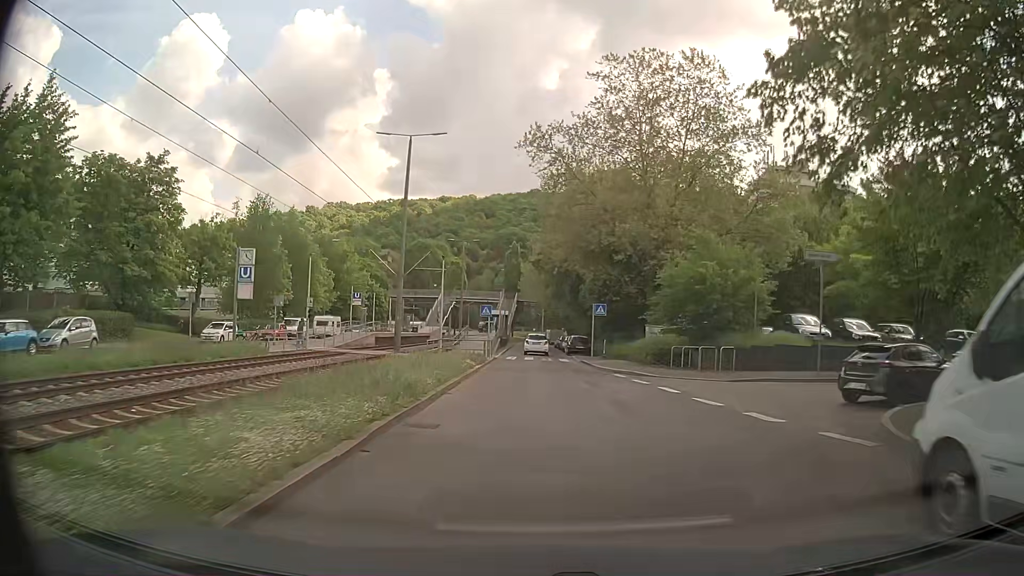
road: secondary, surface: asphalt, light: Day
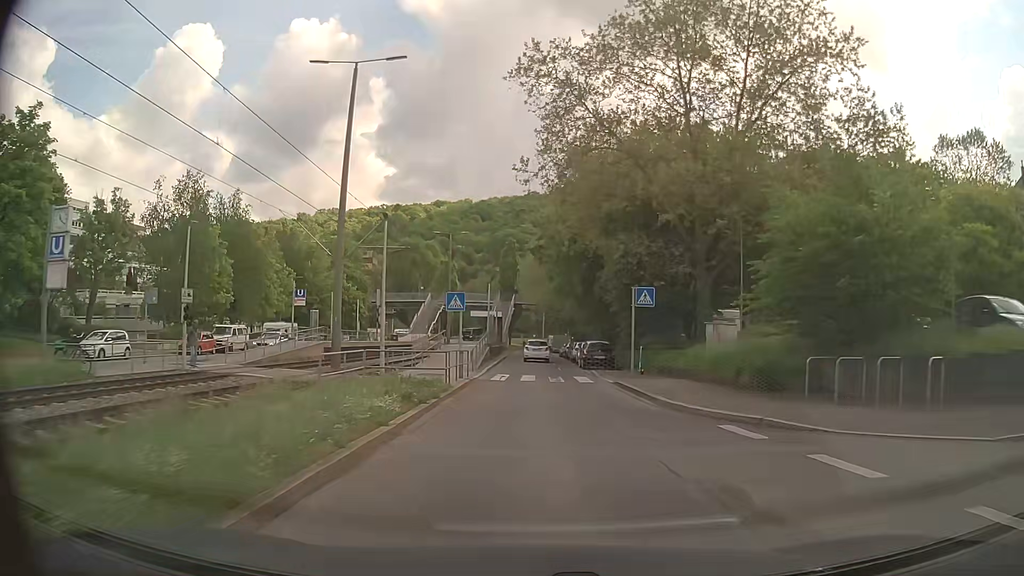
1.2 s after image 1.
(+0.1, +14.2) m; +1°
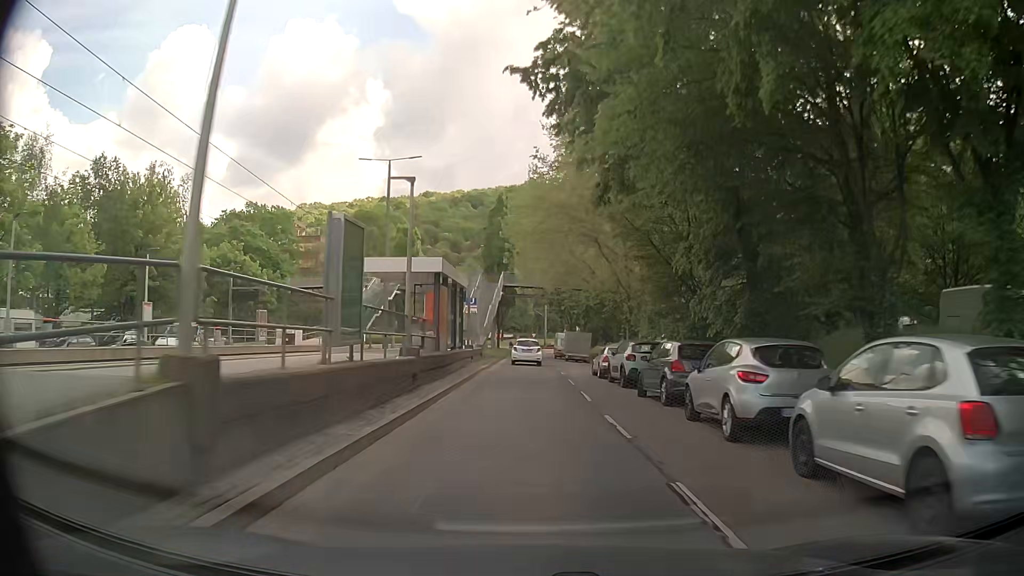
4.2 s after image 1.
(-0.1, +36.2) m; 0°
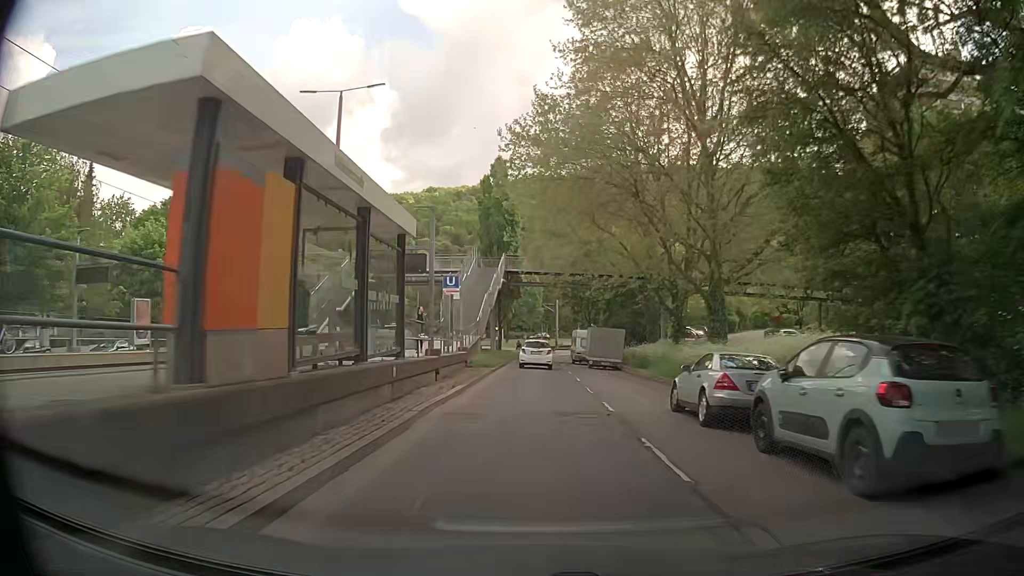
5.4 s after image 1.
(-0.1, +15.1) m; 0°
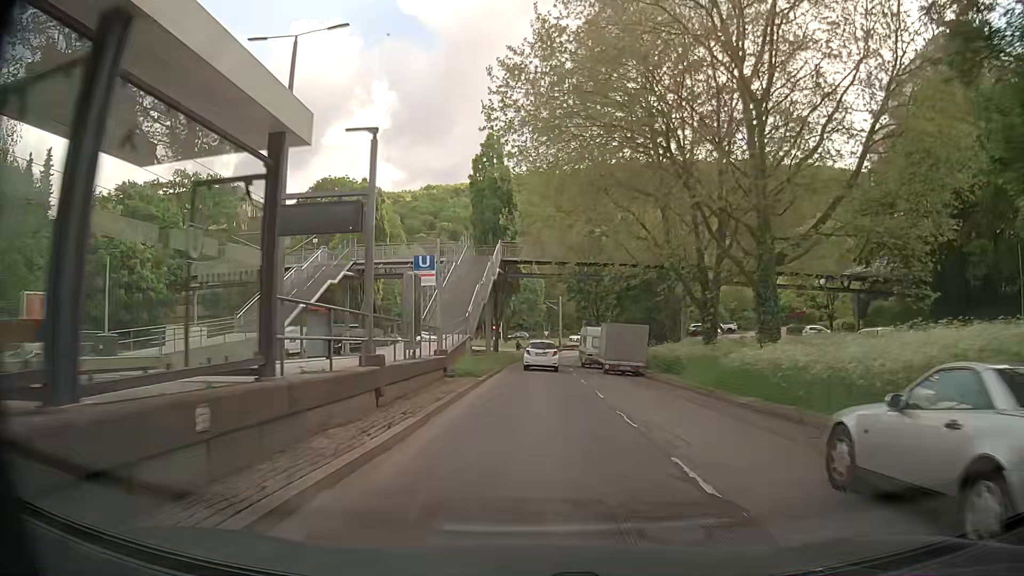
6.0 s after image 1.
(-0.1, +7.5) m; -2°
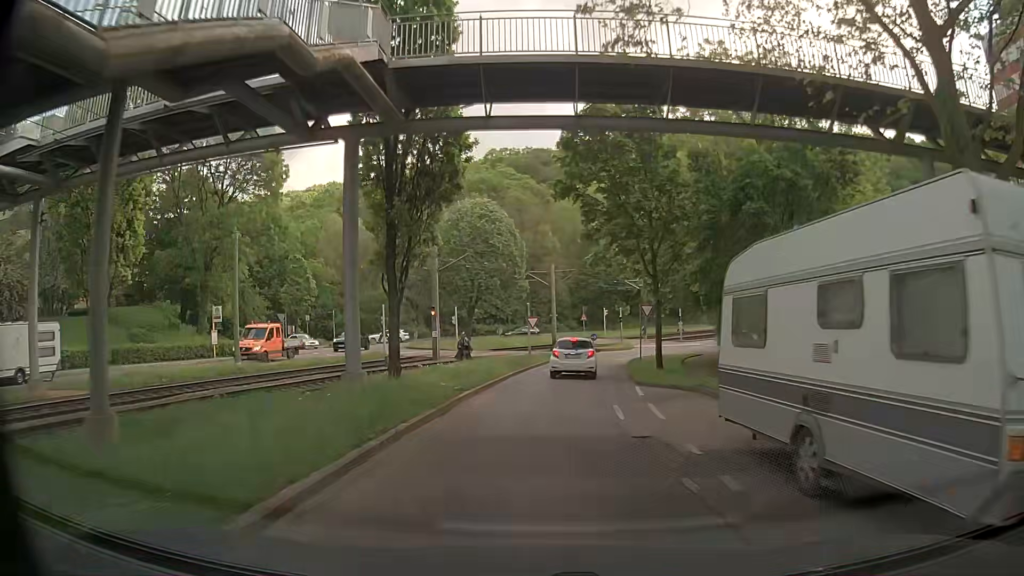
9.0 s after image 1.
(+0.6, +34.6) m; +2°
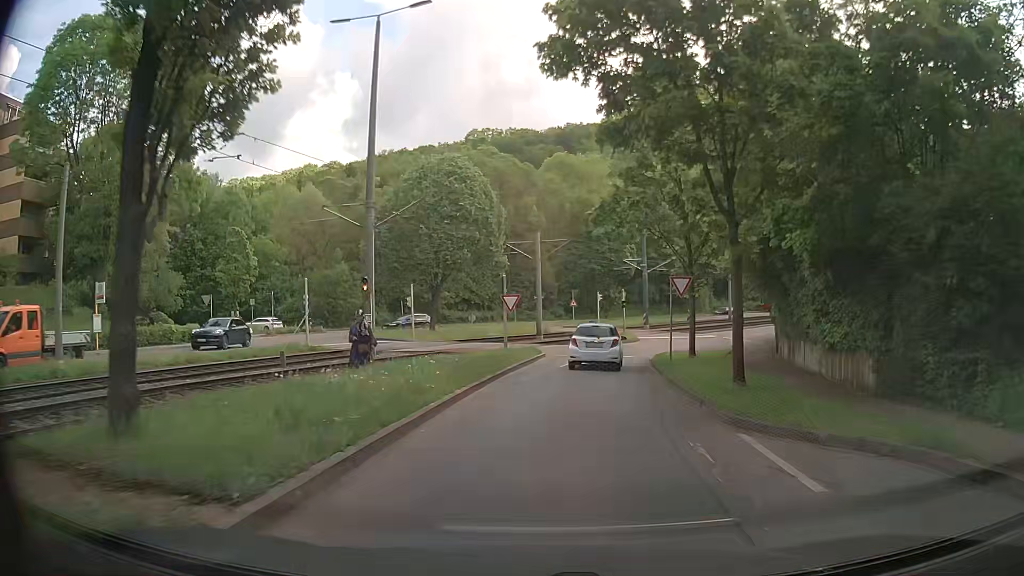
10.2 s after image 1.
(+0.2, +11.9) m; +2°
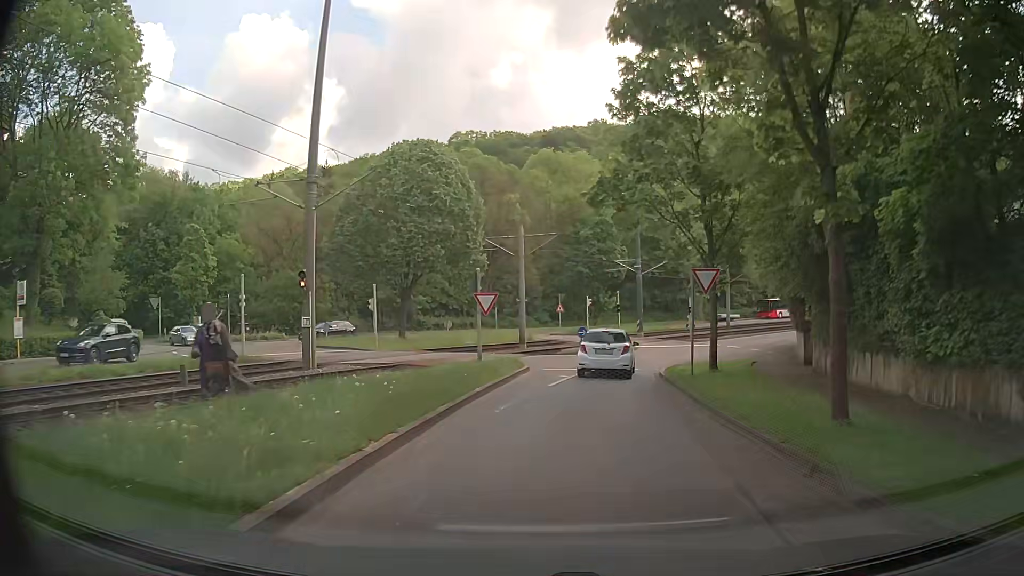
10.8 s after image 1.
(+0.1, +5.6) m; +2°
(0, +10) (+1, +20) (+4, +30) (+8, +39) (+12, +48) (+18, +56) (+24, +64) (+30, +72) (+38, +78) (+46, +84) m
